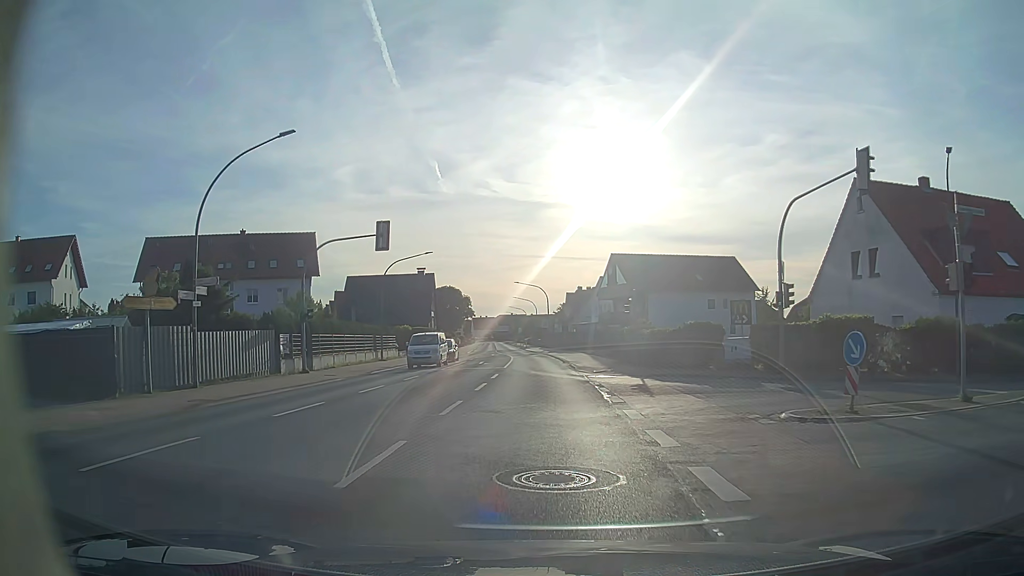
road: primary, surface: asphalt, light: Day
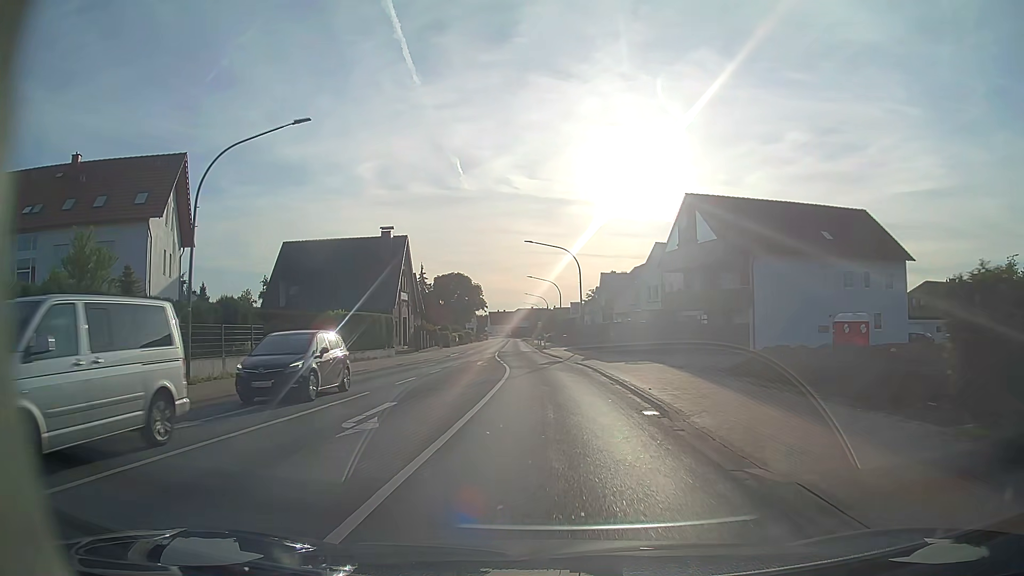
(-0.6, +30.8) m; -2°
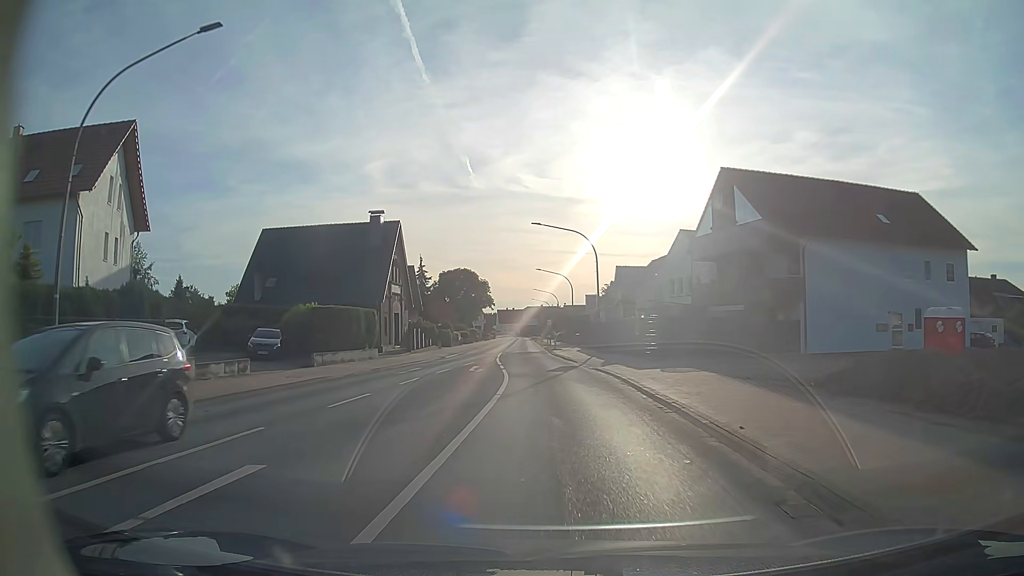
(-0.1, +7.1) m; -1°
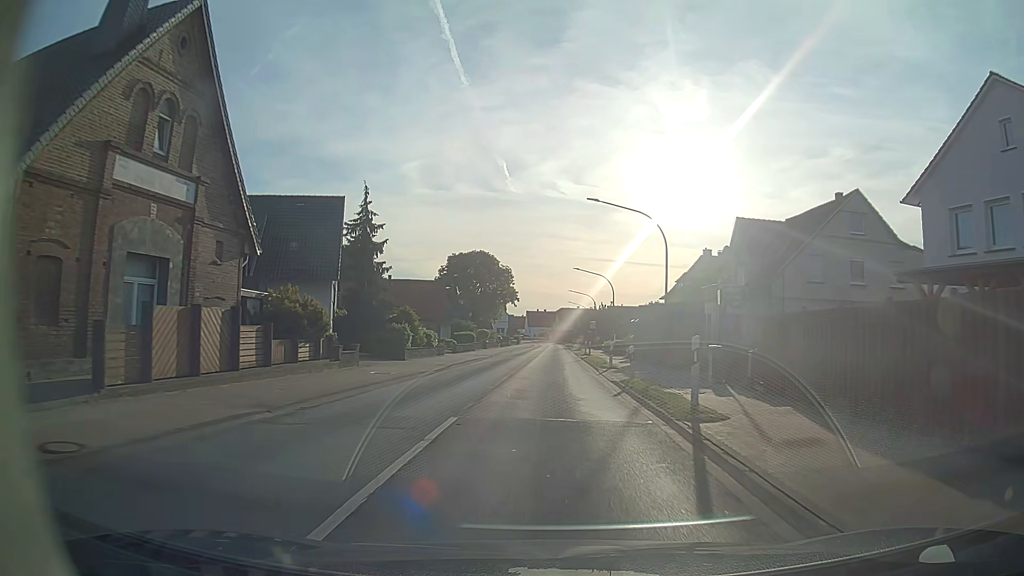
(-1.3, +38.5) m; -3°
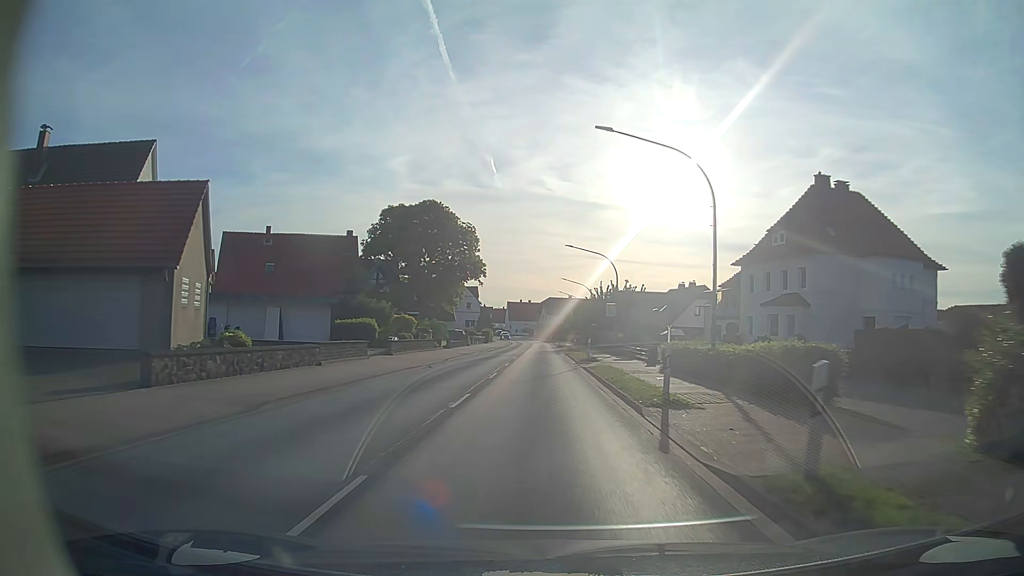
(+0.9, +41.9) m; +2°
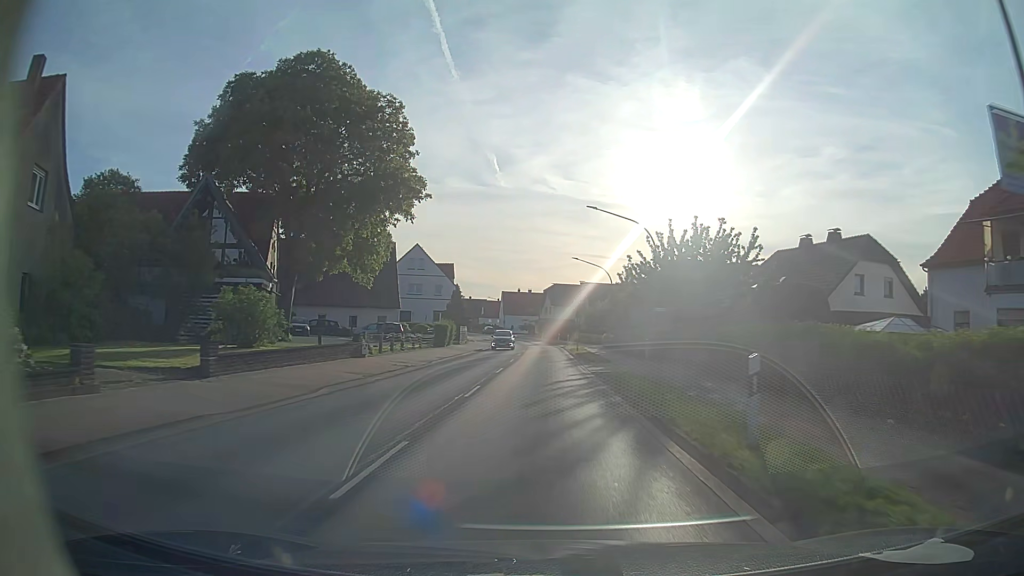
(-0.2, +43.3) m; 0°
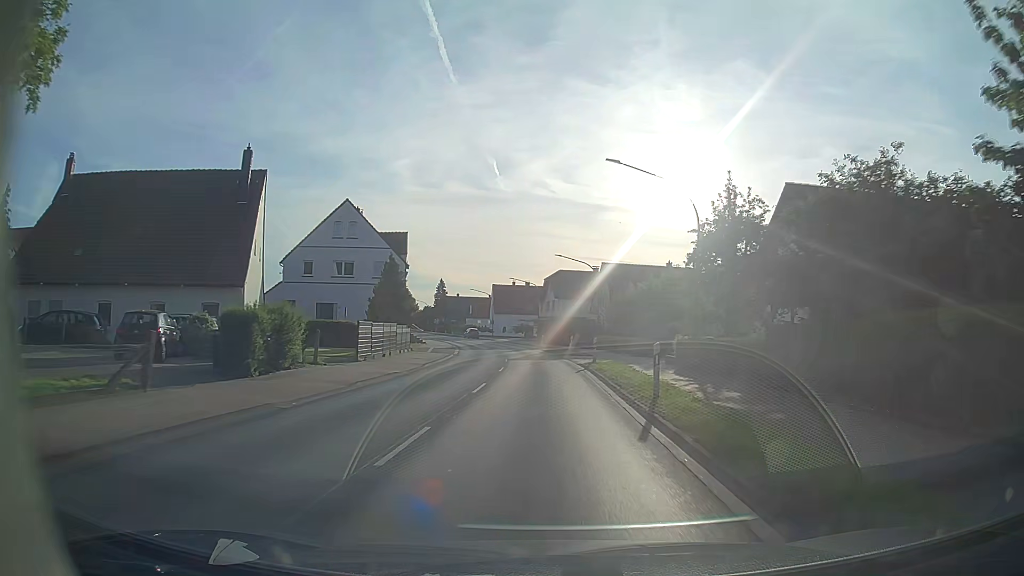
(+0.1, +34.6) m; 0°
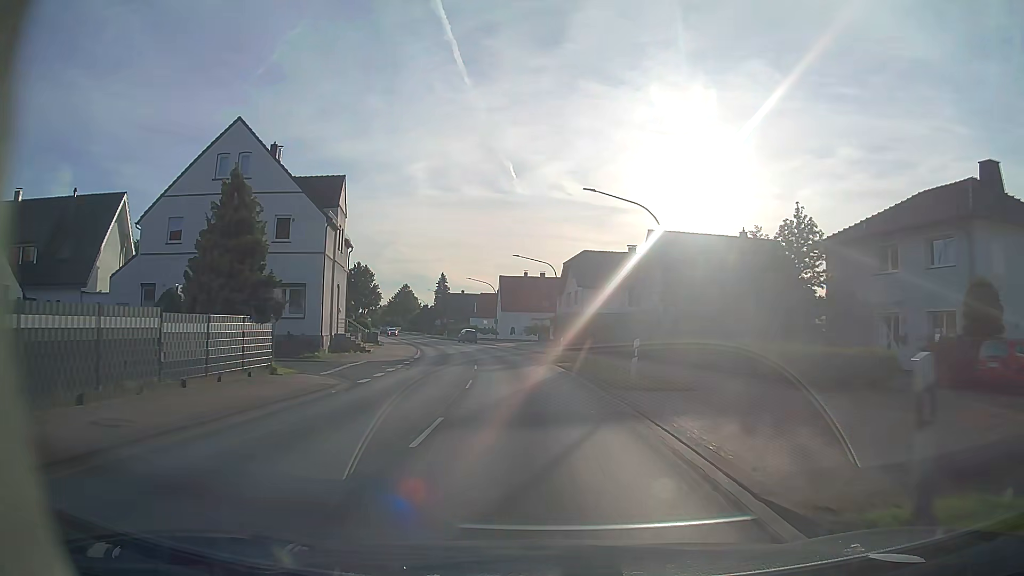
(-0.1, +25.9) m; -2°
(0, +10) (-1, +20) (-2, +30) (-3, +40) (-4, +50) (-6, +60) (-9, +69) (-12, +79) (-14, +88) (-17, +98) m
